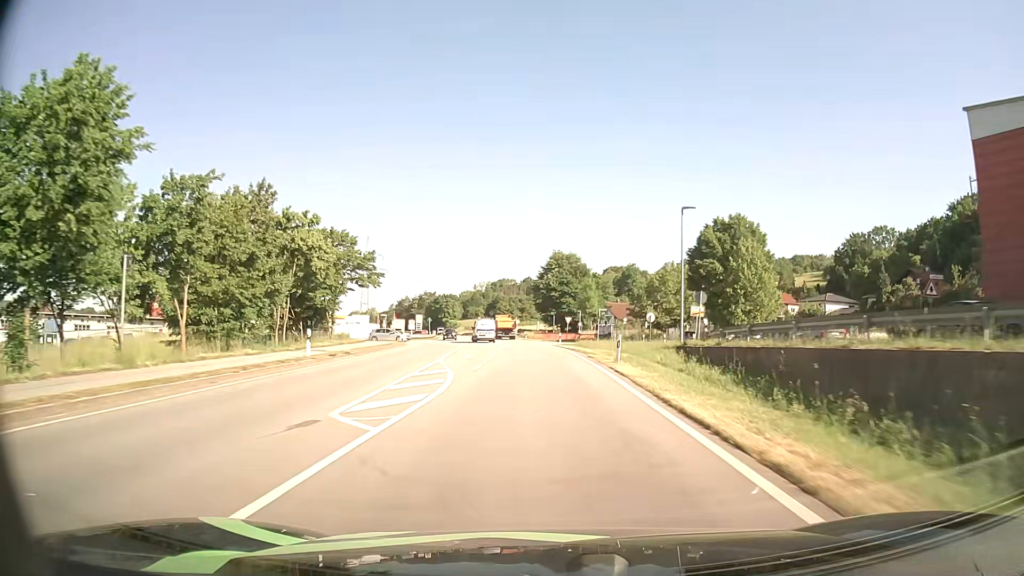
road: primary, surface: asphalt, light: Day
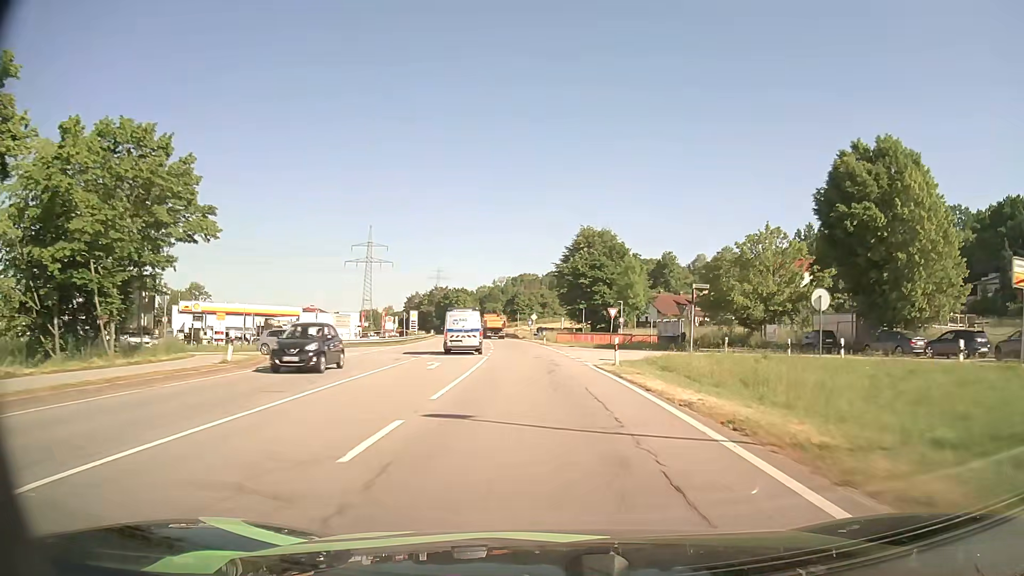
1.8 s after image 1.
(-0.4, +32.6) m; -2°
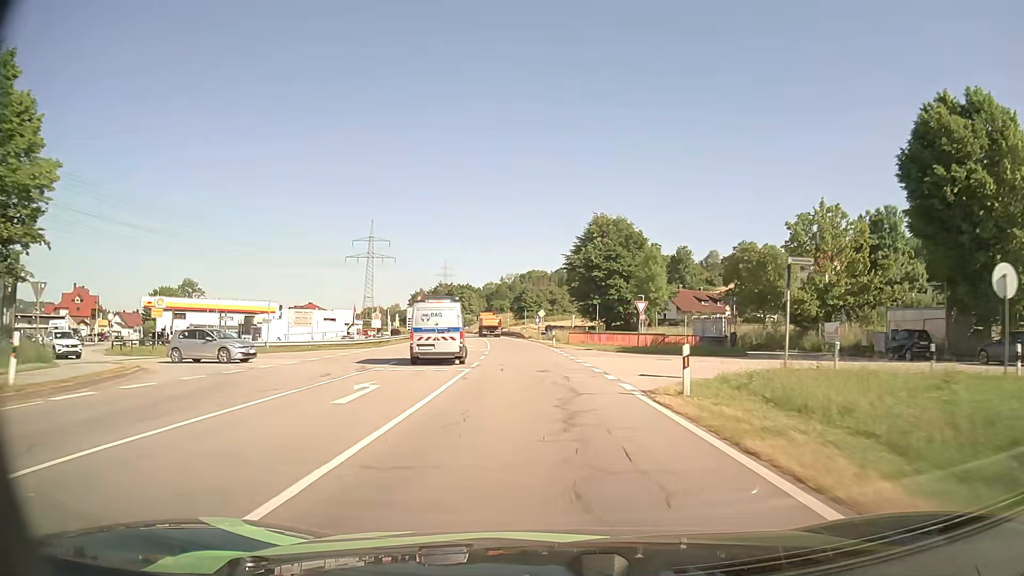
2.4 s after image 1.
(-0.1, +10.9) m; -1°
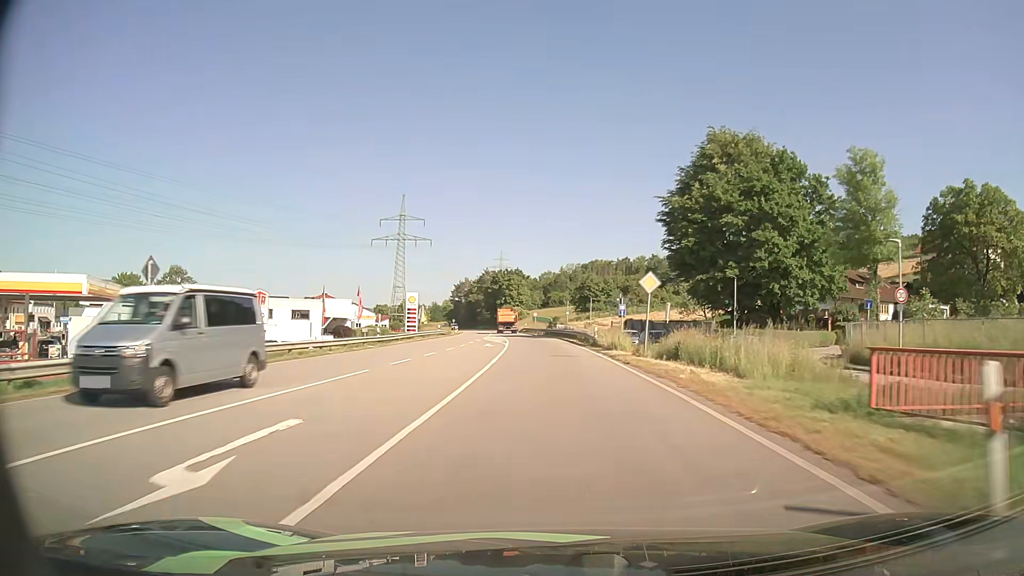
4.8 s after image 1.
(-1.9, +43.8) m; -5°
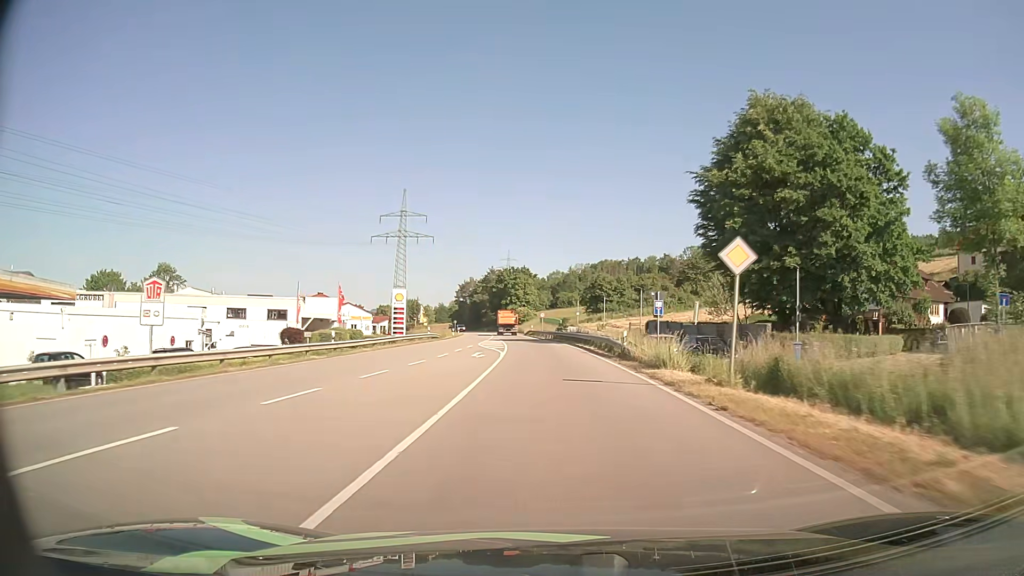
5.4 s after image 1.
(-0.1, +10.6) m; -1°
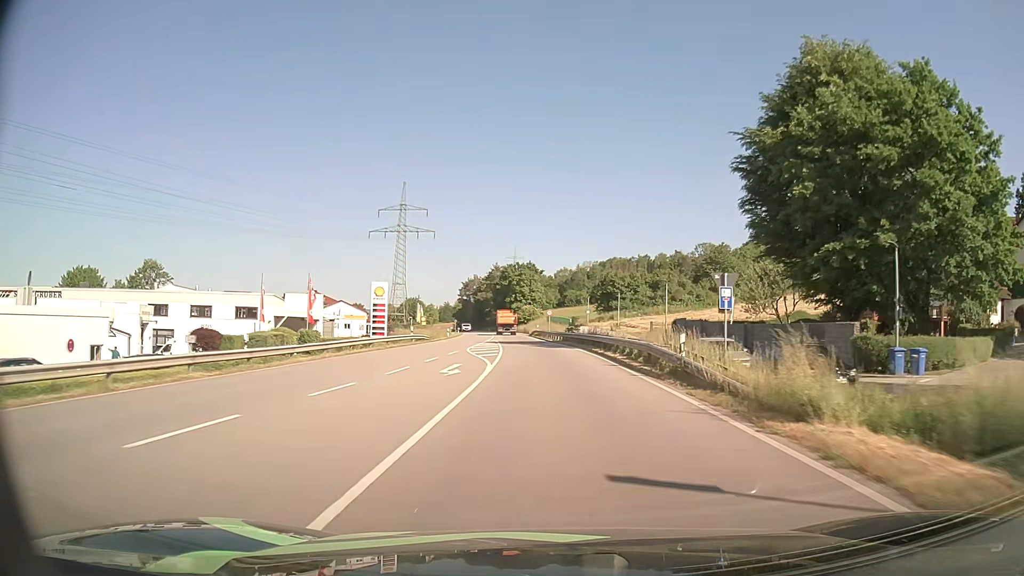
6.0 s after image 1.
(-0.1, +10.4) m; -1°
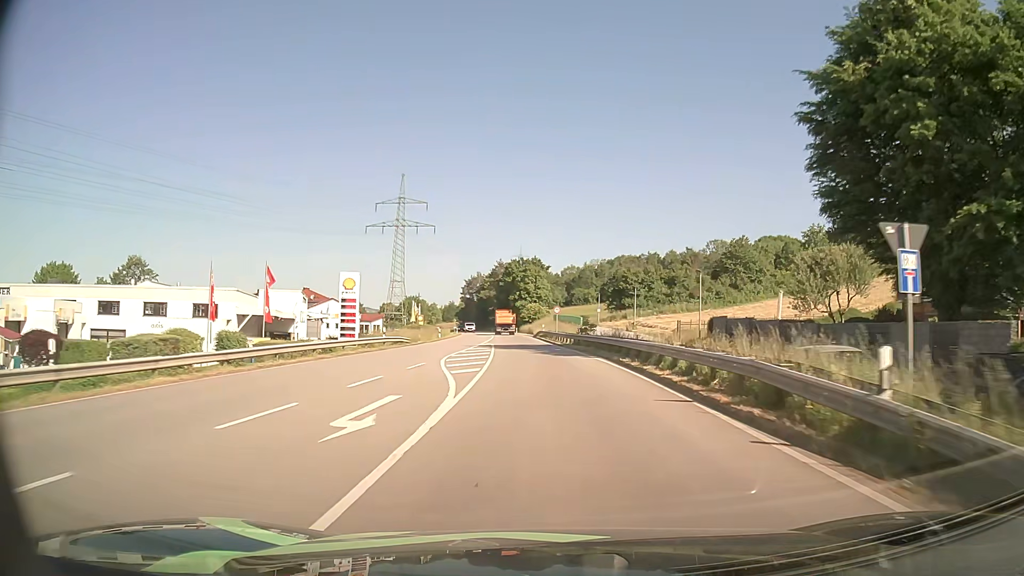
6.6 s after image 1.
(-0.1, +10.3) m; -1°
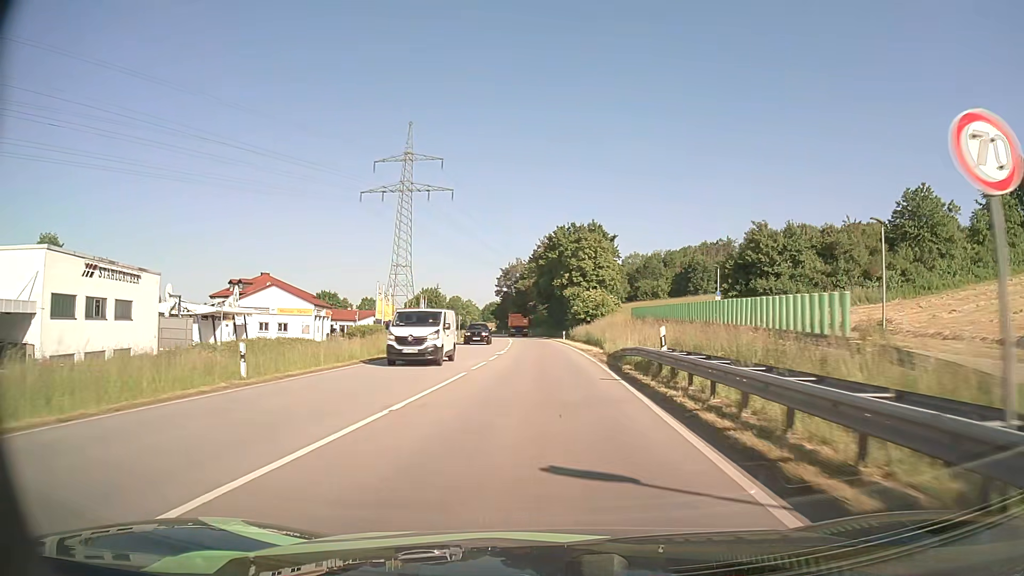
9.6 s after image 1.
(-1.8, +50.7) m; -4°
(0, +10) (0, +20) (0, +30) (-1, +40) (-1, +50) (-1, +60) (-2, +70) (-2, +80) (-3, +90) (-4, +100) m
